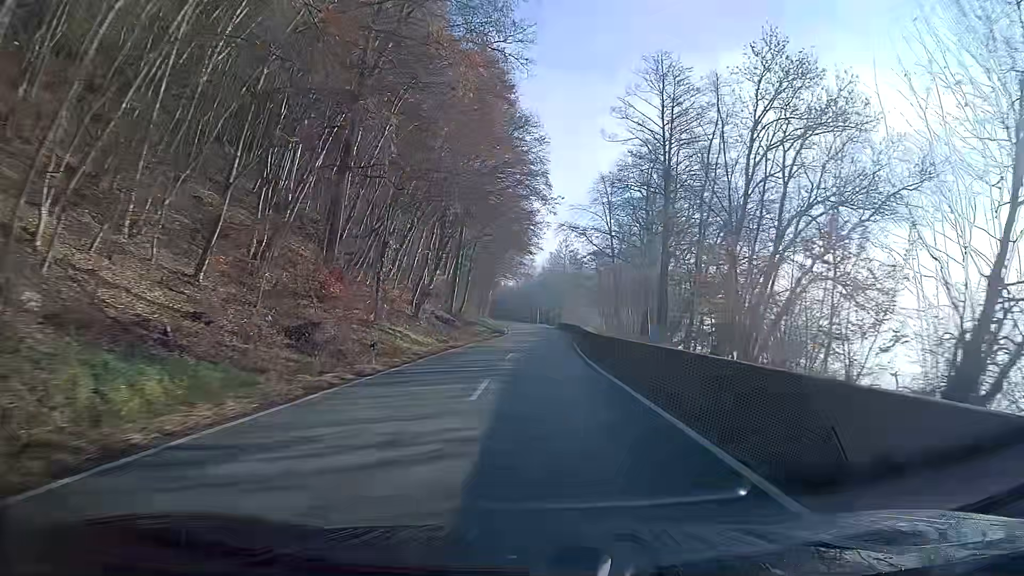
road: secondary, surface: asphalt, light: Day
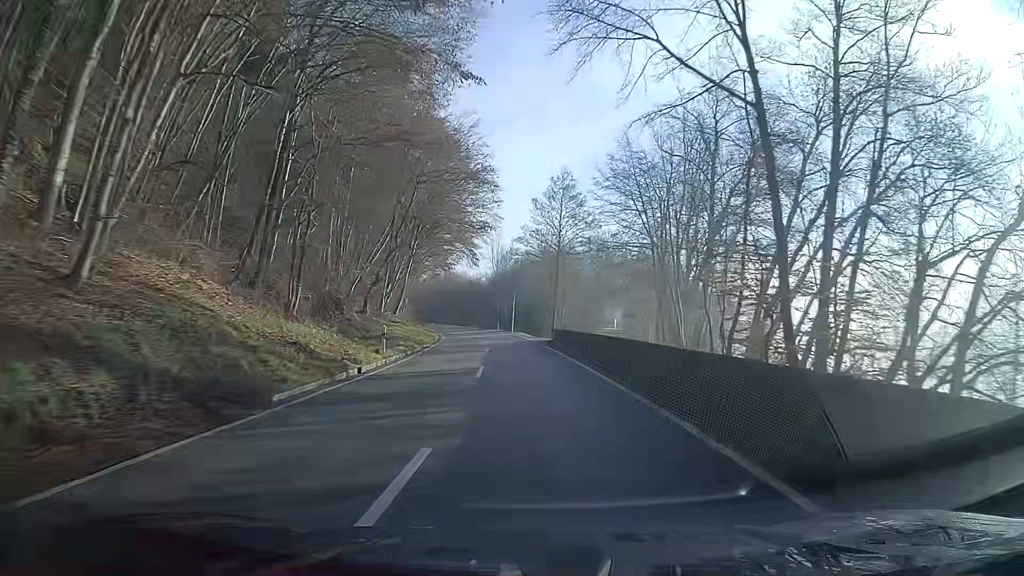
(+0.9, +56.6) m; 0°
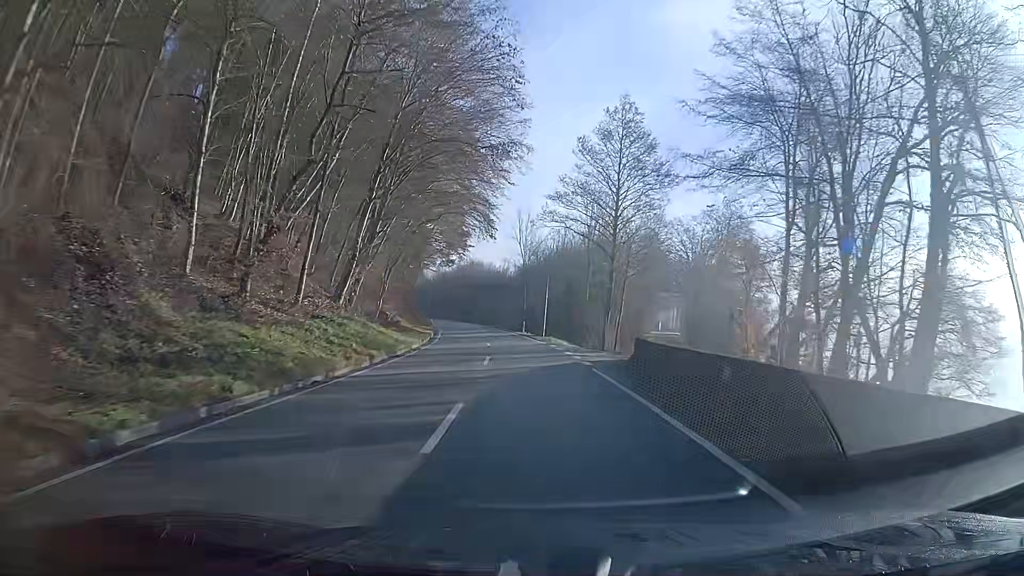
(-0.5, +22.6) m; -3°
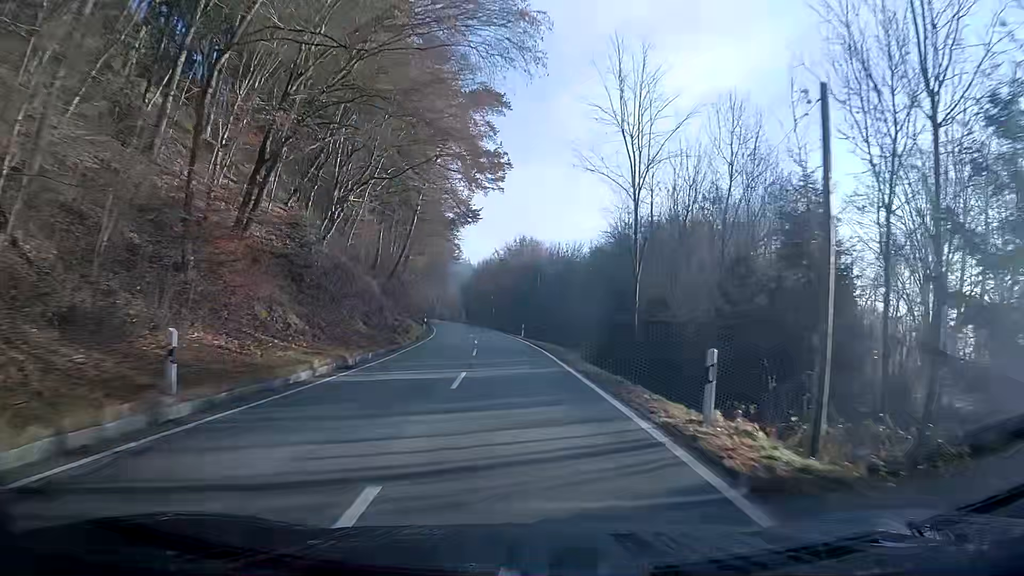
(-2.0, +45.8) m; -5°
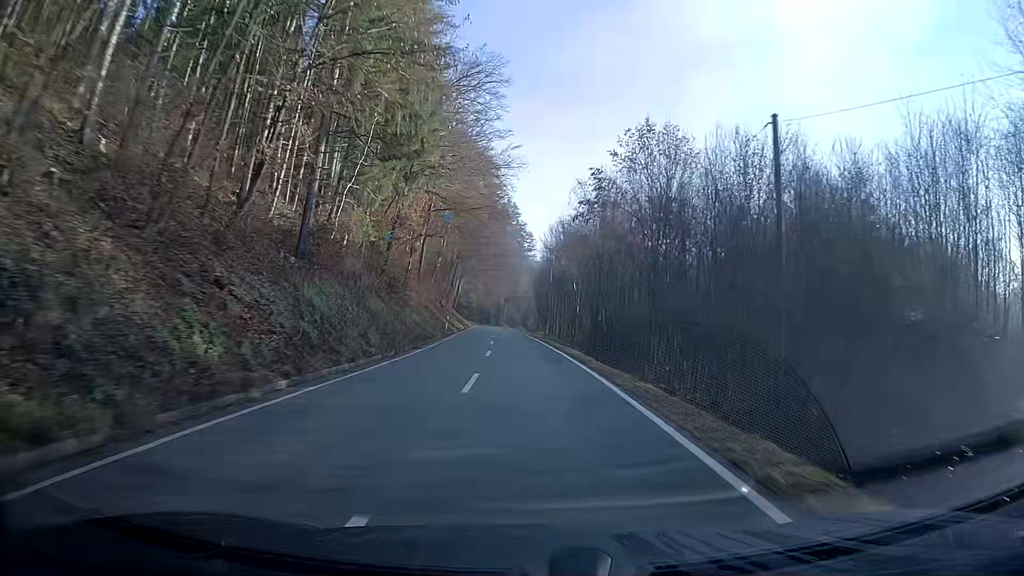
(-3.1, +47.1) m; -7°
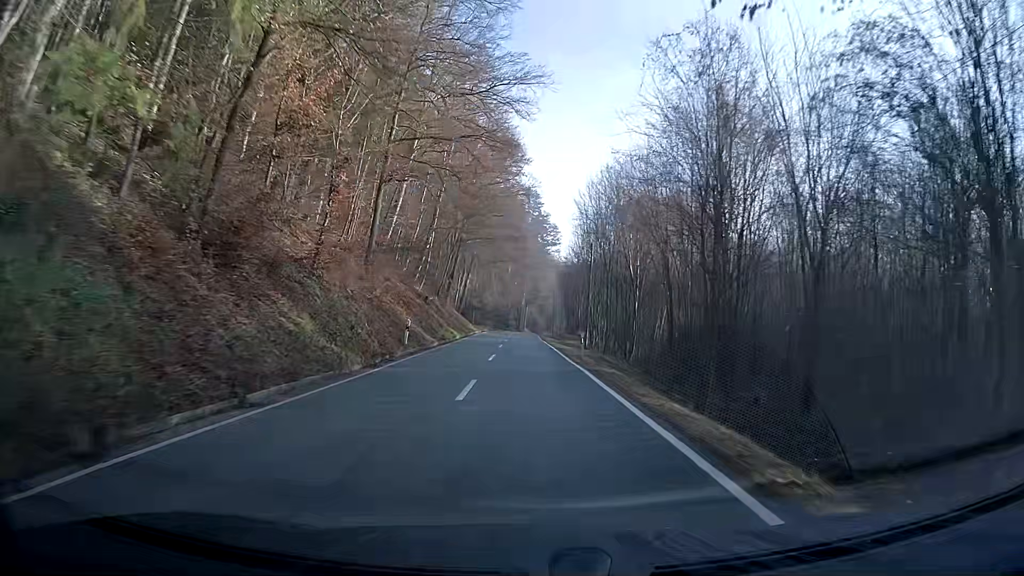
(-0.4, +23.9) m; -2°
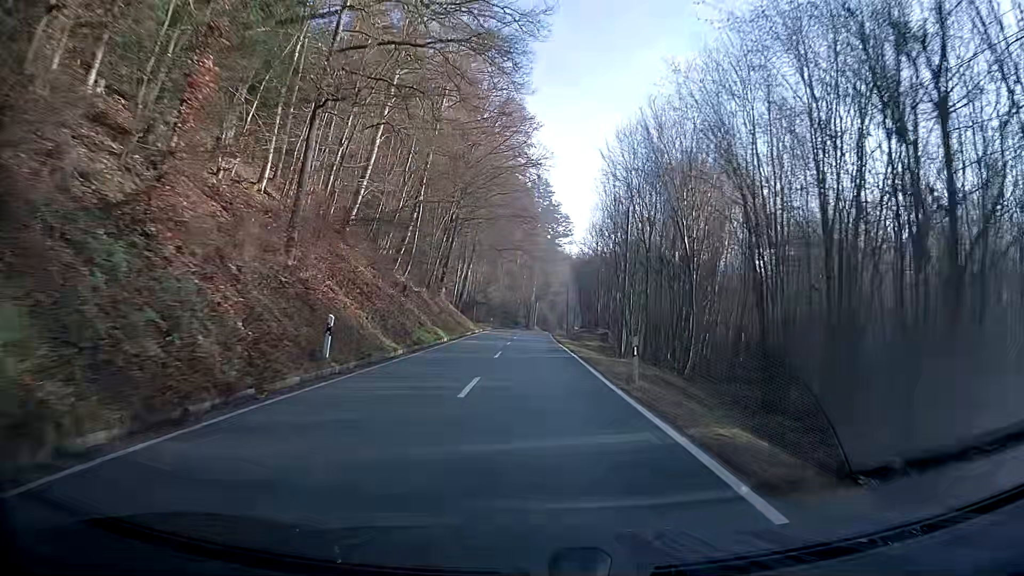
(-0.1, +11.9) m; -1°
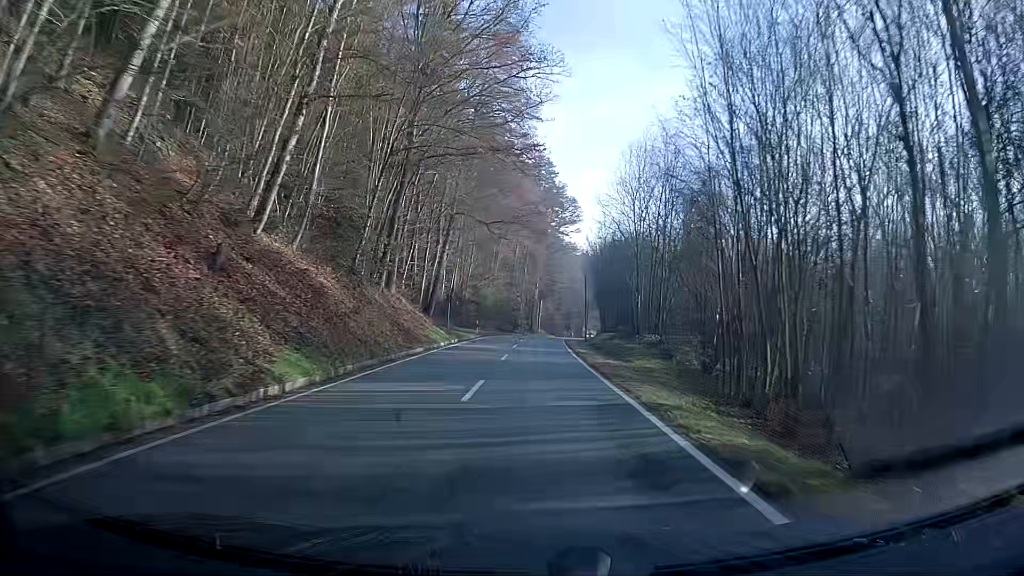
(0.0, +23.6) m; 0°
